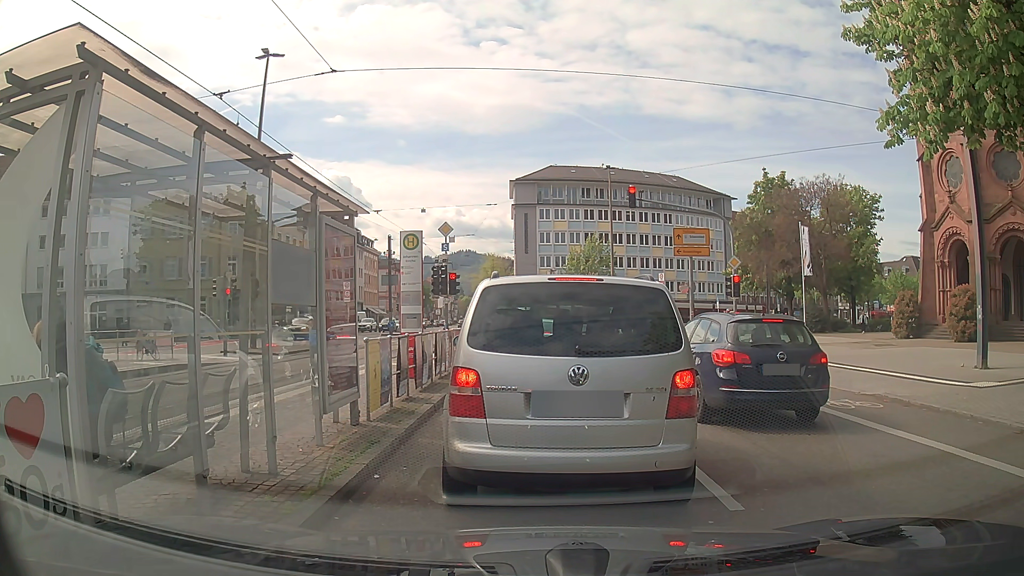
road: secondary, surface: asphalt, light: Day
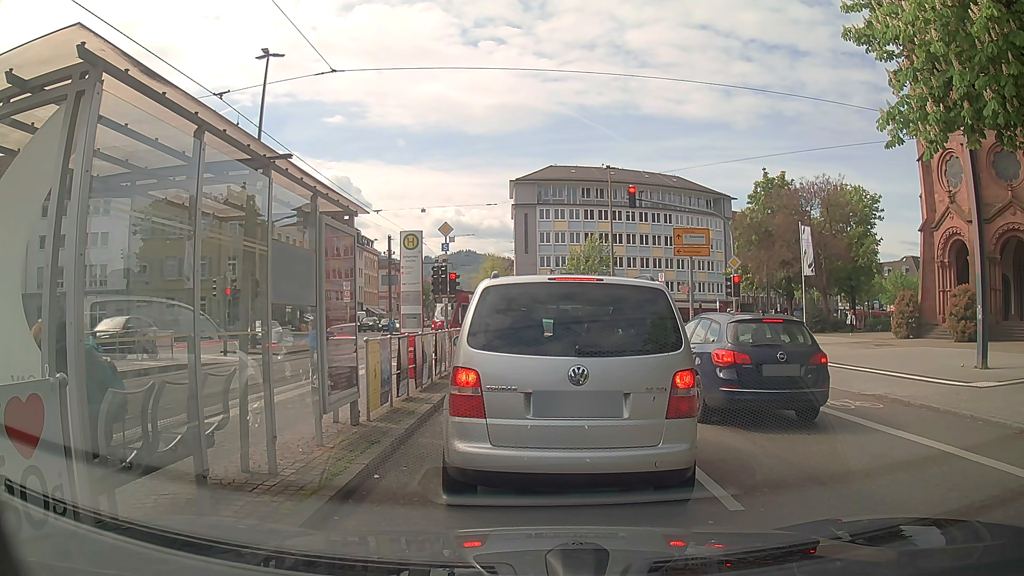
(0.0, 0.0) m; 0°
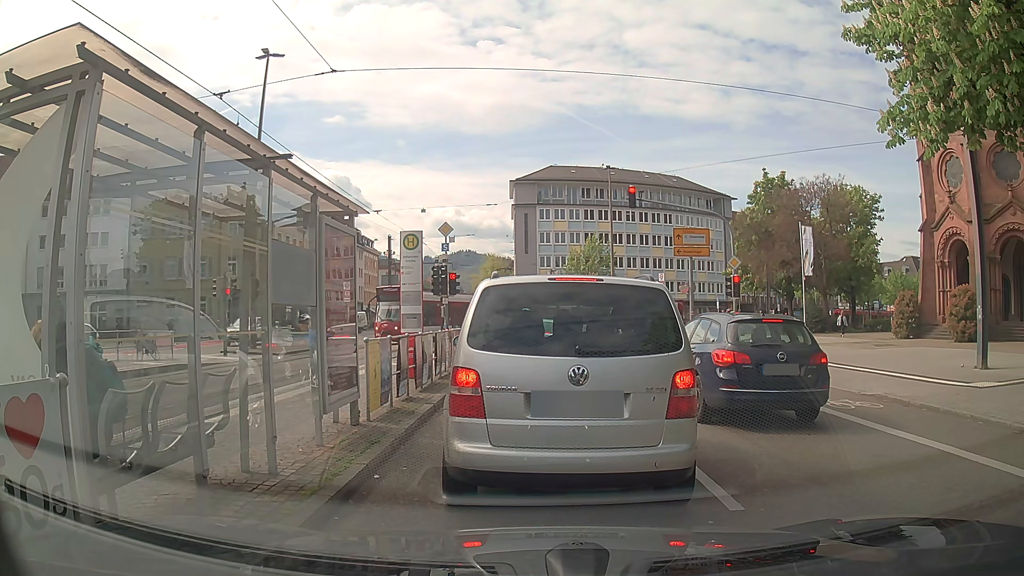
(0.0, 0.0) m; 0°
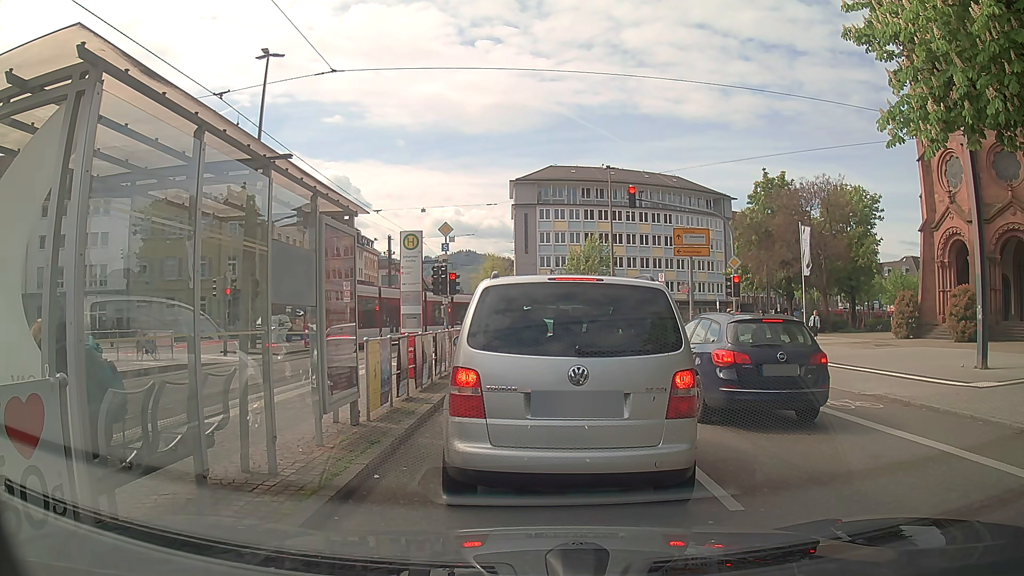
(0.0, 0.0) m; 0°
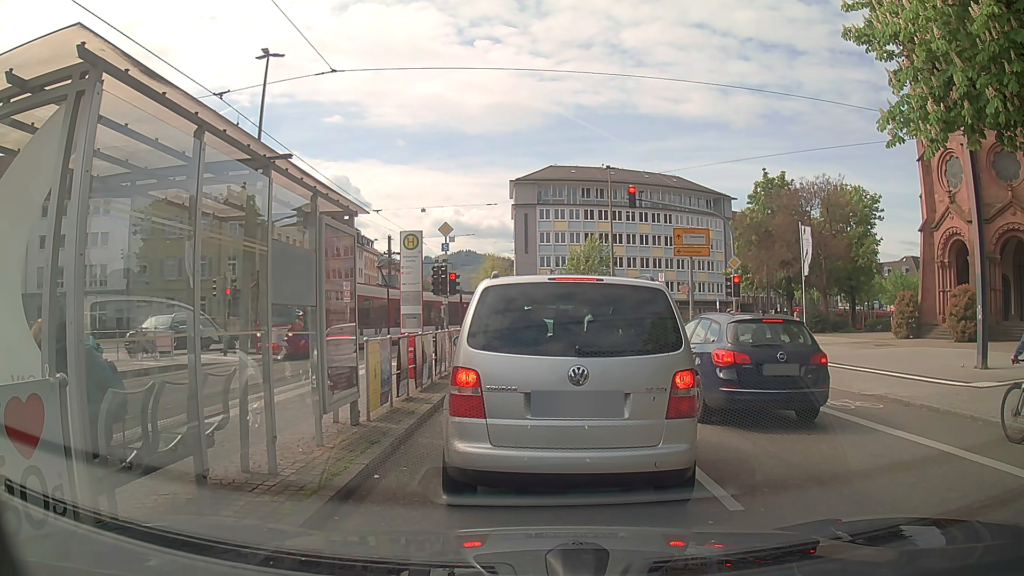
(0.0, 0.0) m; 0°
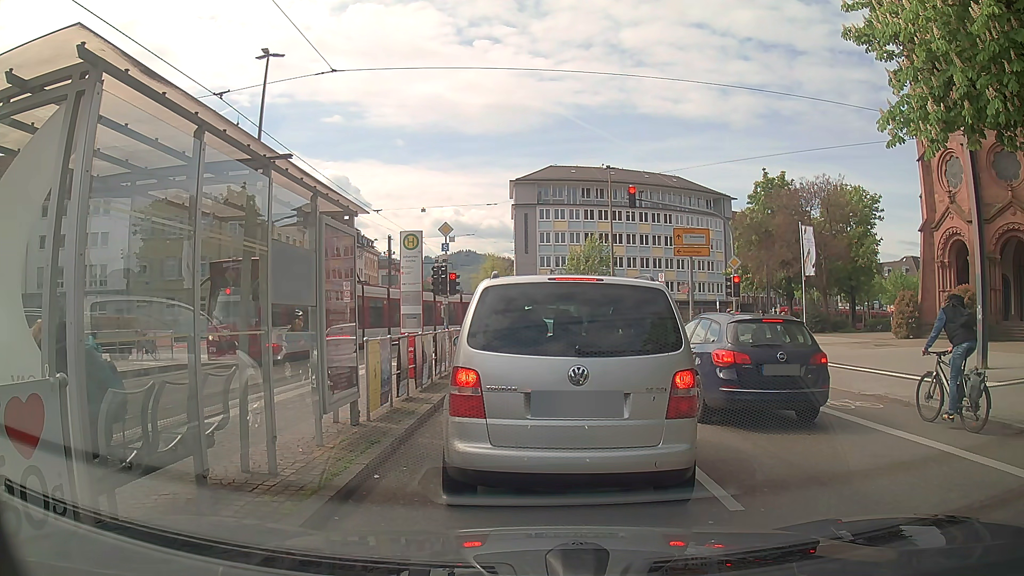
(0.0, 0.0) m; 0°
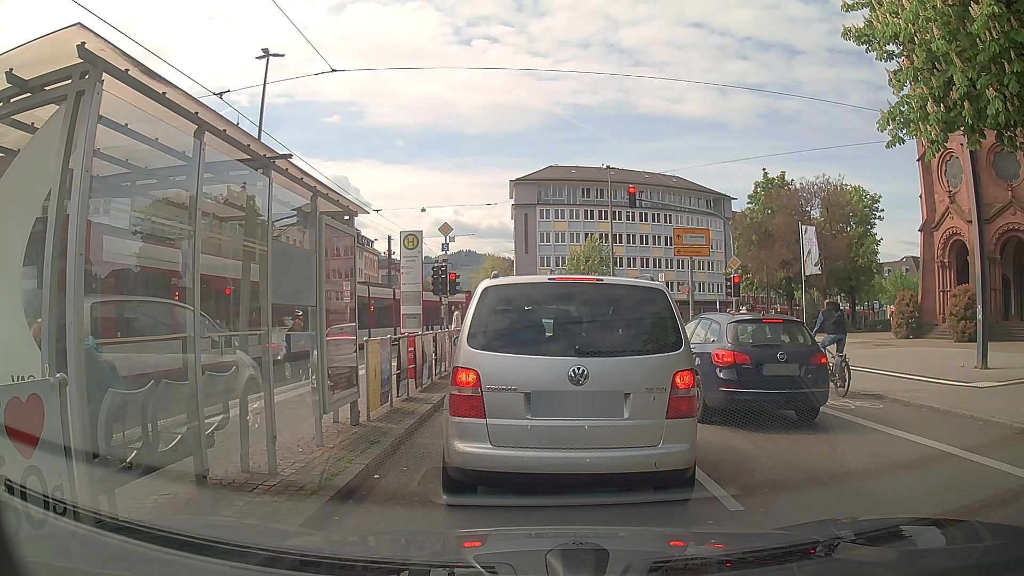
(0.0, 0.0) m; 0°
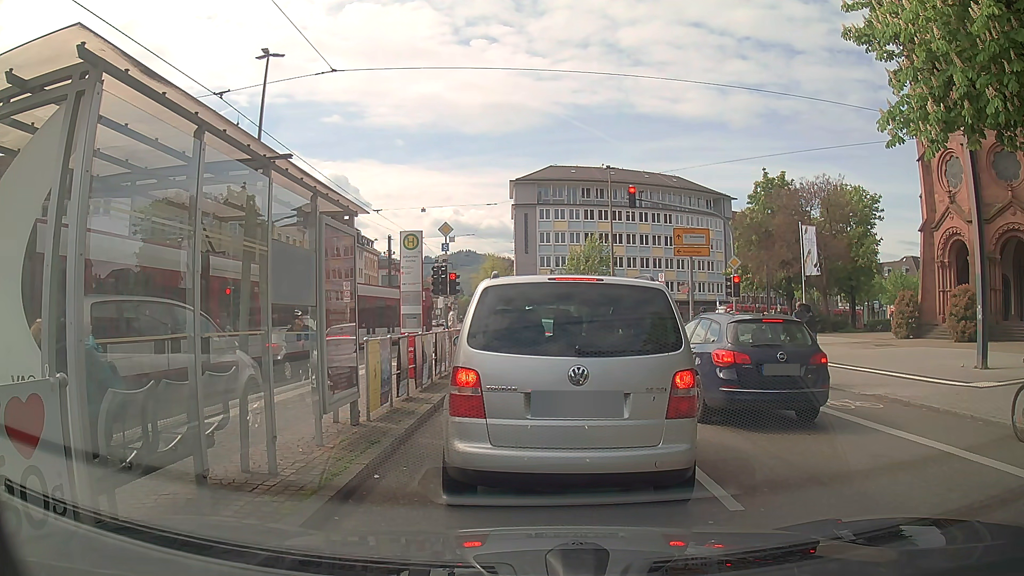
(0.0, 0.0) m; 0°
